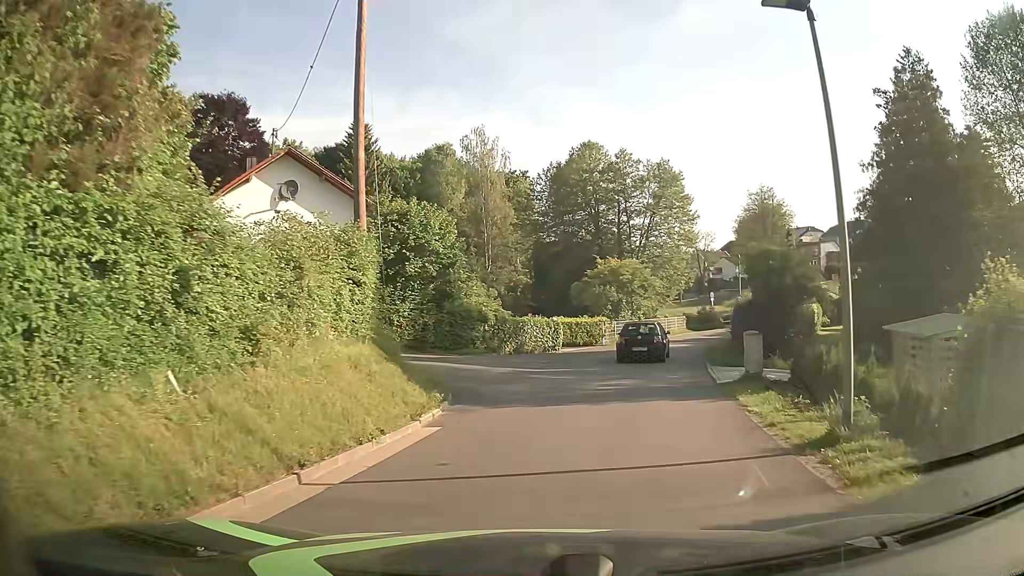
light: Day
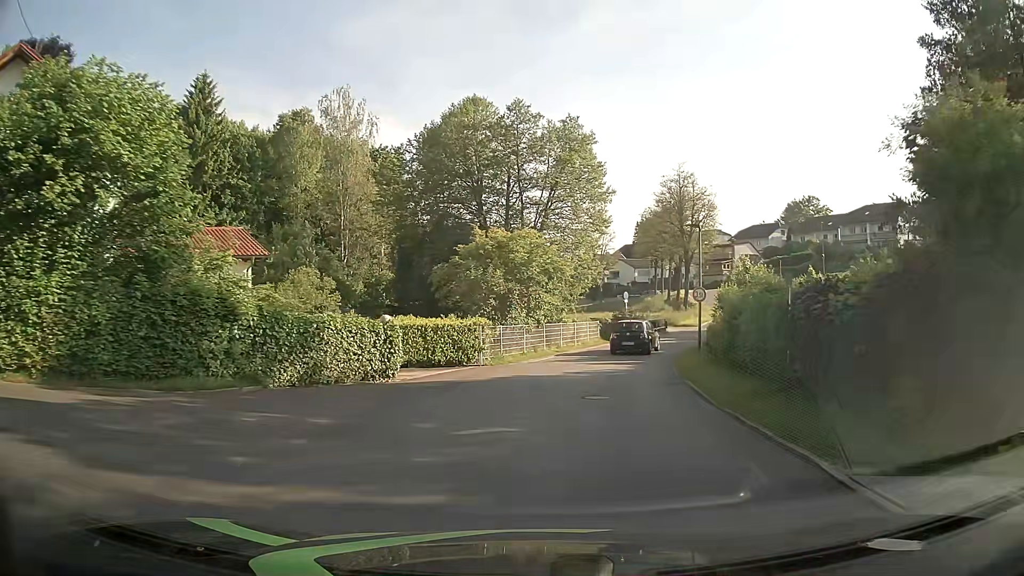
(+1.2, +15.5) m; +10°
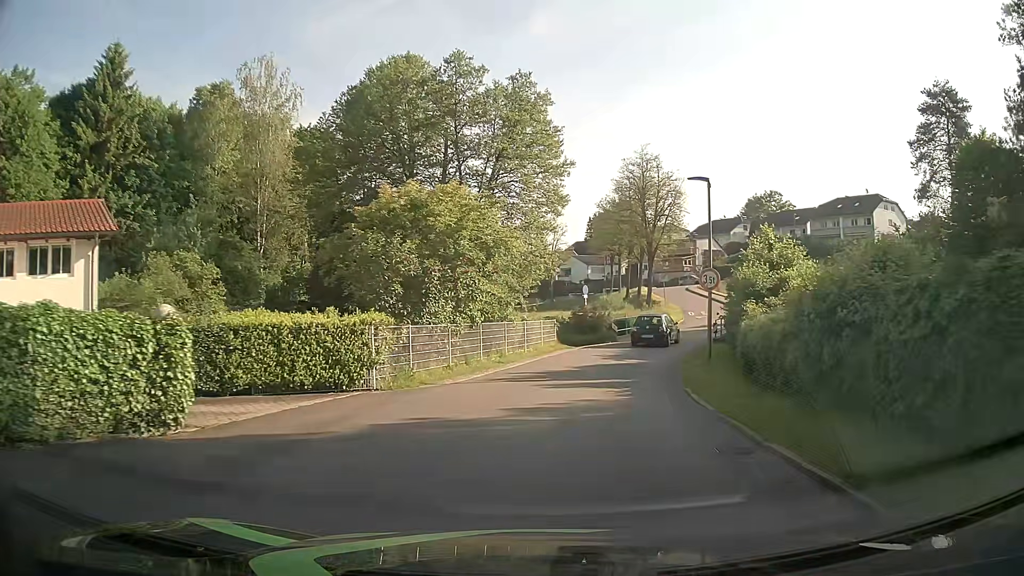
(+0.3, +8.7) m; +4°
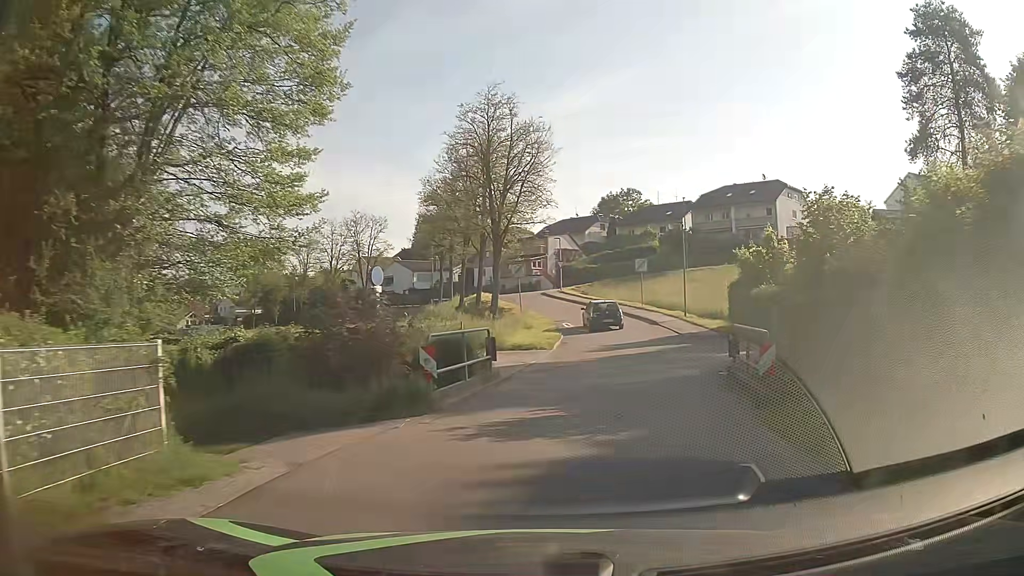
(+2.6, +23.0) m; +14°
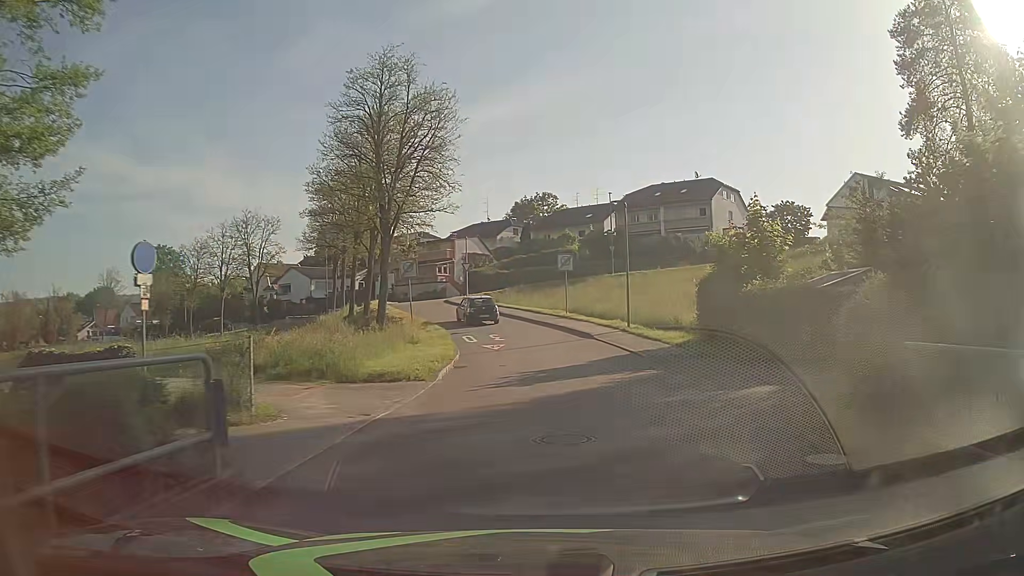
(+0.6, +9.3) m; +8°
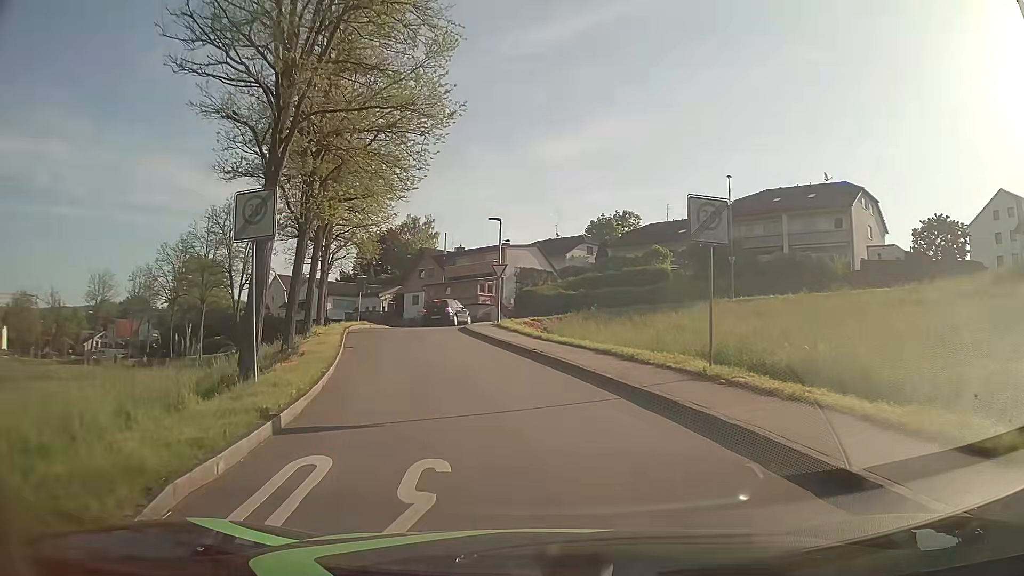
(-0.1, +22.6) m; -7°
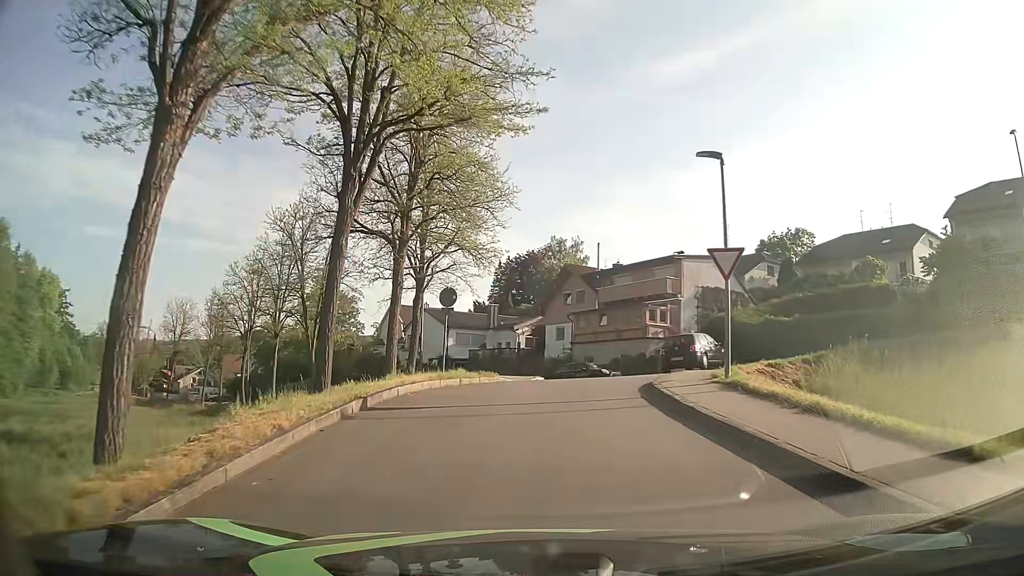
(-2.1, +17.2) m; -12°
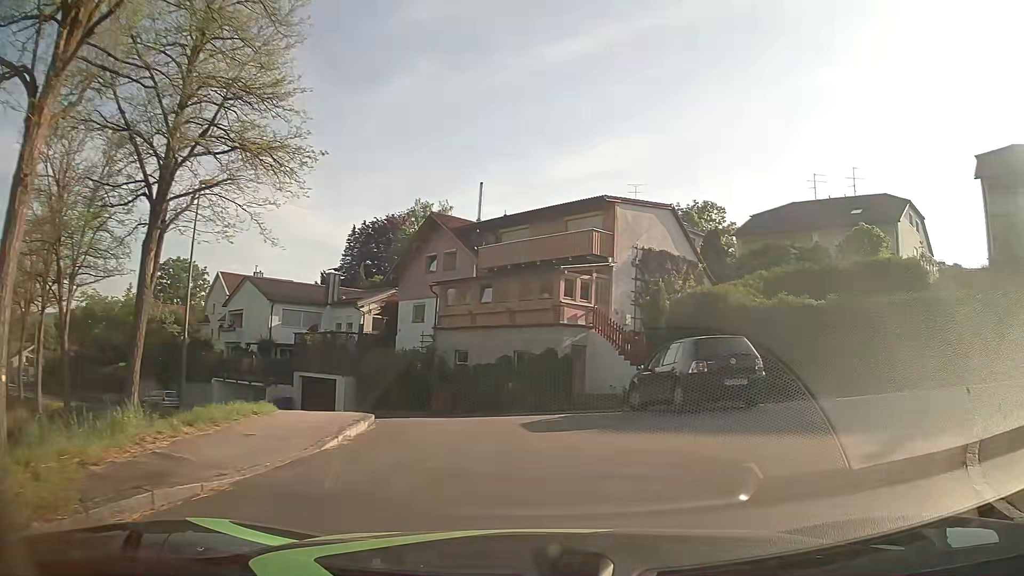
(+0.3, +16.2) m; +11°
(+3, +9) (+12, +14) (+21, +11) (+31, +9) (+41, +7) (+51, +6) (+61, +6) (+71, +7) (+80, +9) (+90, +12) m
